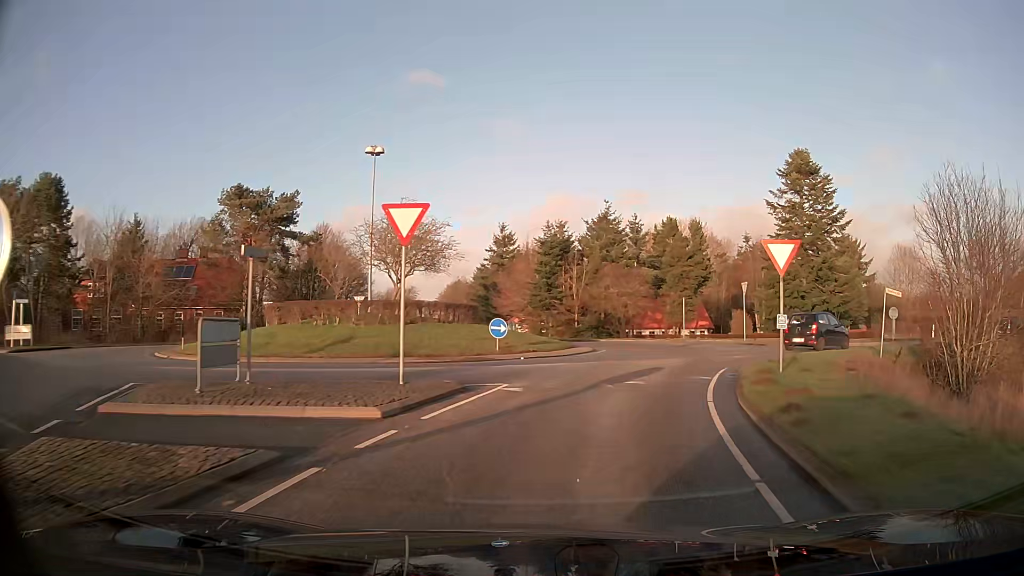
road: tertiary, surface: asphalt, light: Day
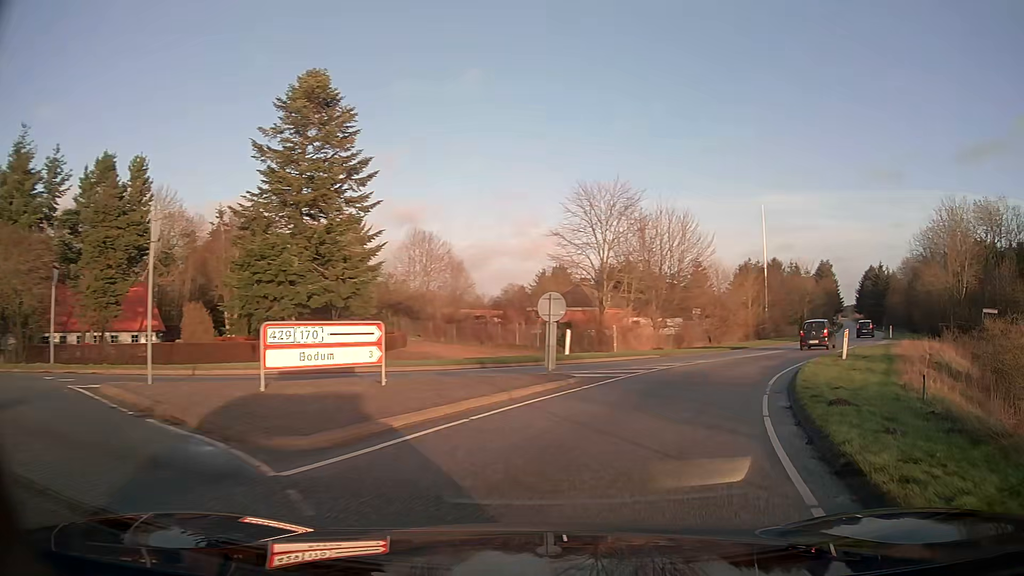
(+7.5, +23.6) m; +43°
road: secondary
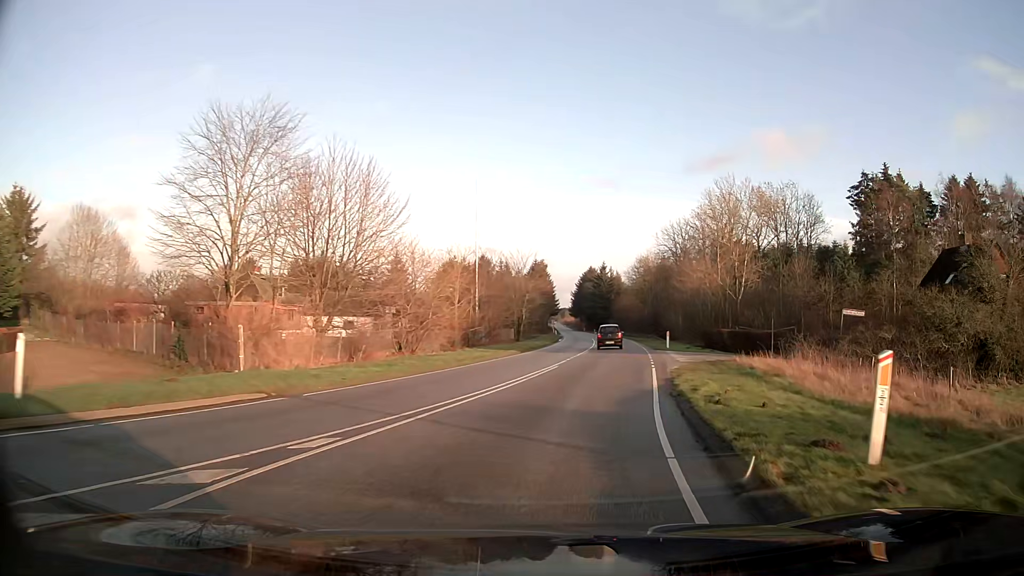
(+4.5, +16.8) m; +26°
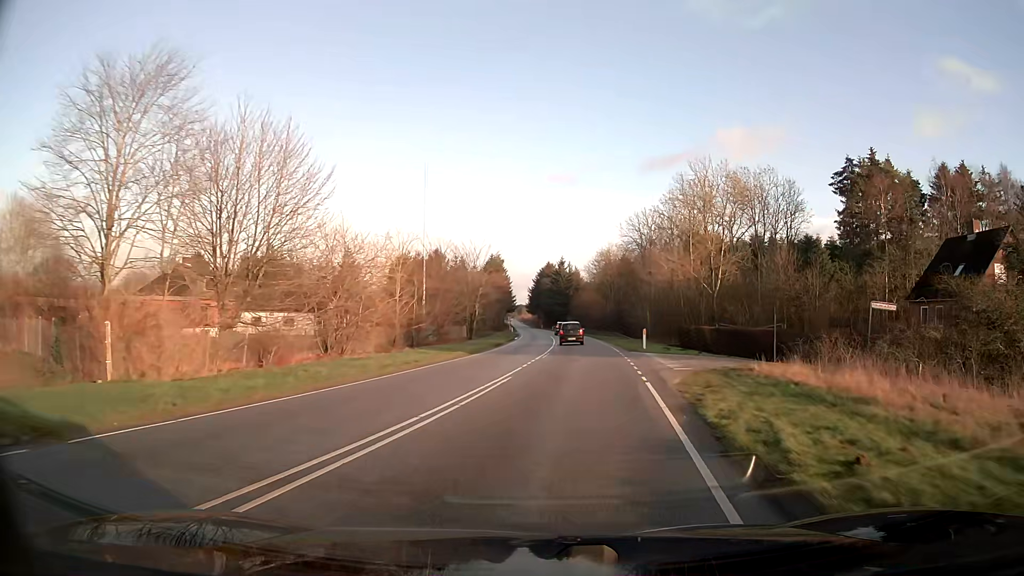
(+0.3, +6.9) m; +4°
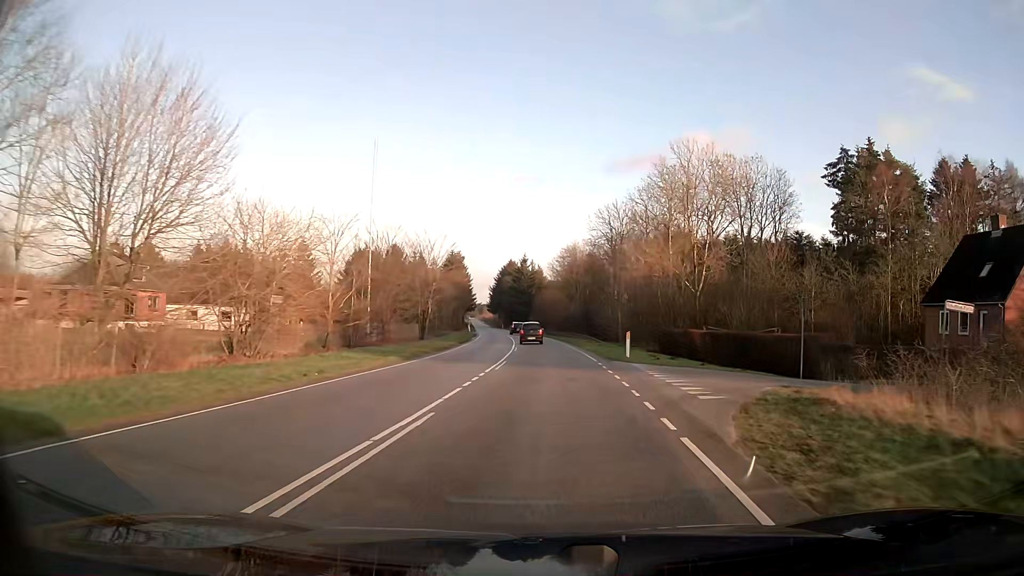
(+0.2, +7.4) m; +3°
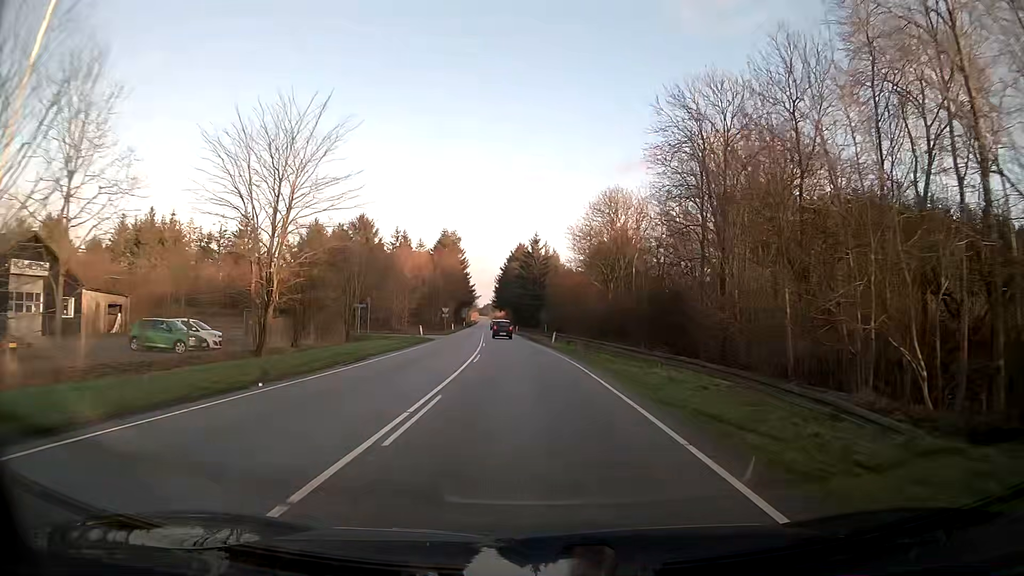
(+0.7, +44.1) m; -1°
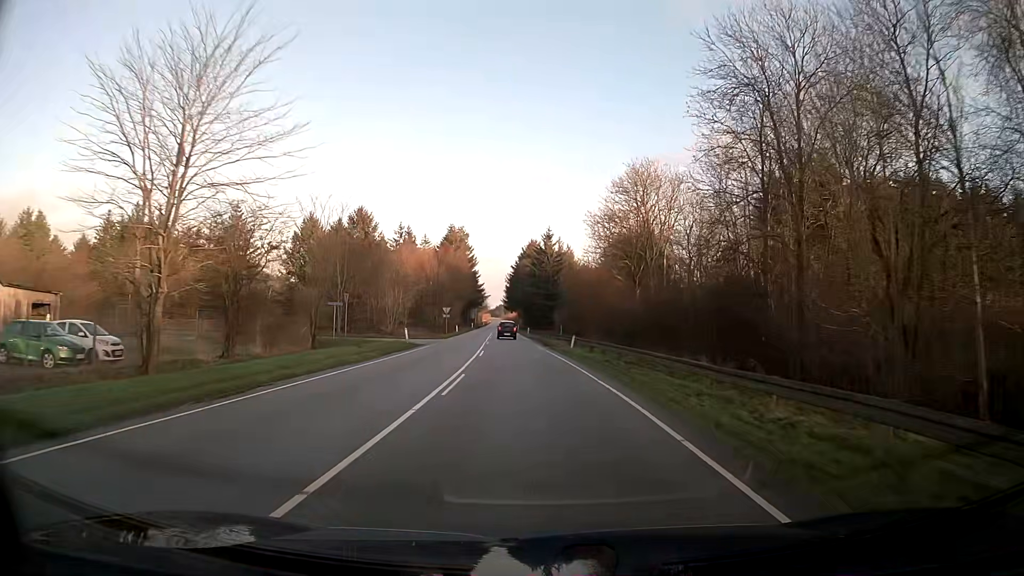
(-0.1, +10.1) m; -1°
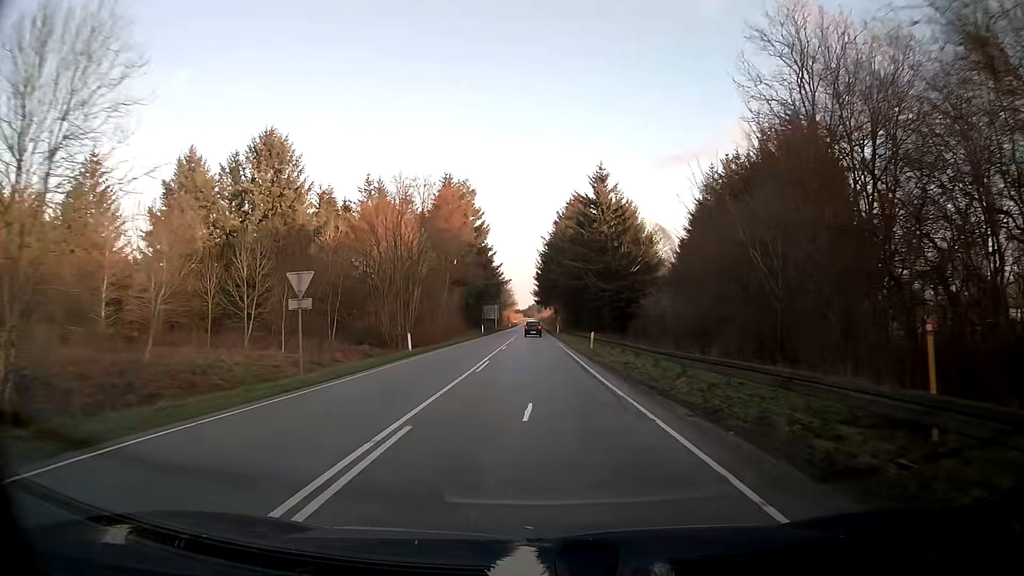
(-2.2, +54.7) m; -3°
(0, +10) (0, +20) (0, +30) (0, +40) (0, +50) (0, +60) (0, +70) (-1, +80) (-1, +90) (-1, +100) m
